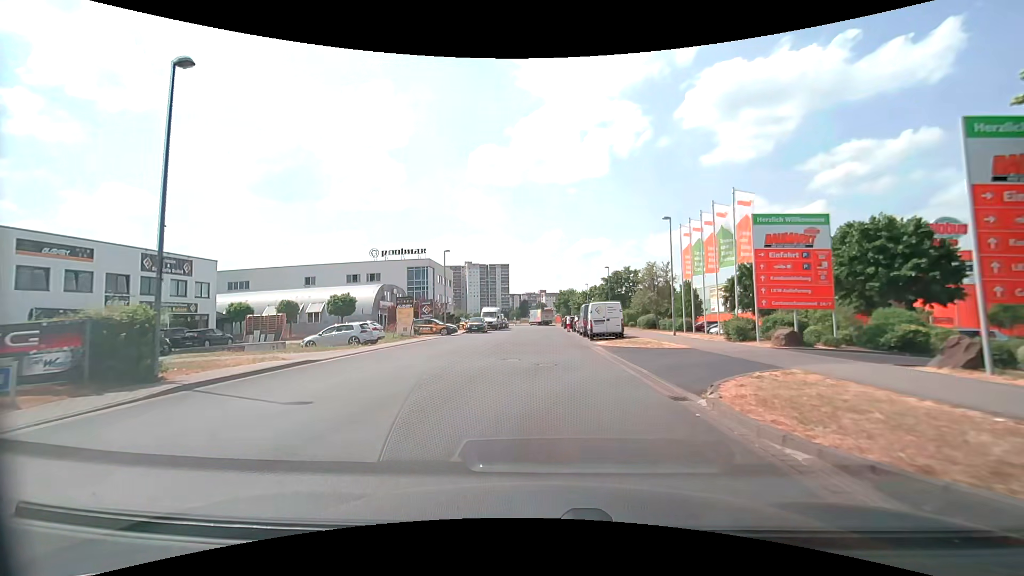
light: Day
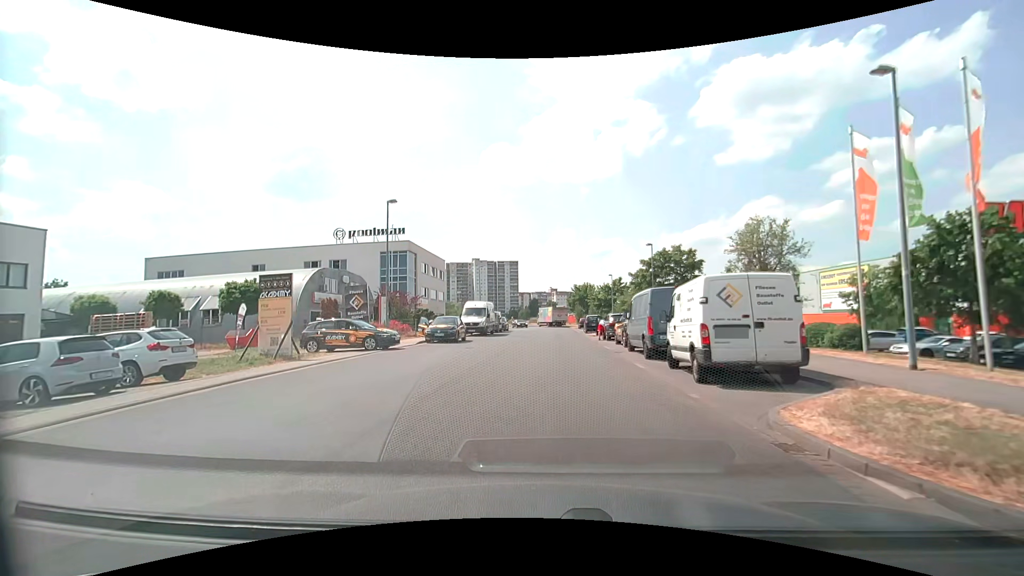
(-0.3, +18.7) m; +1°
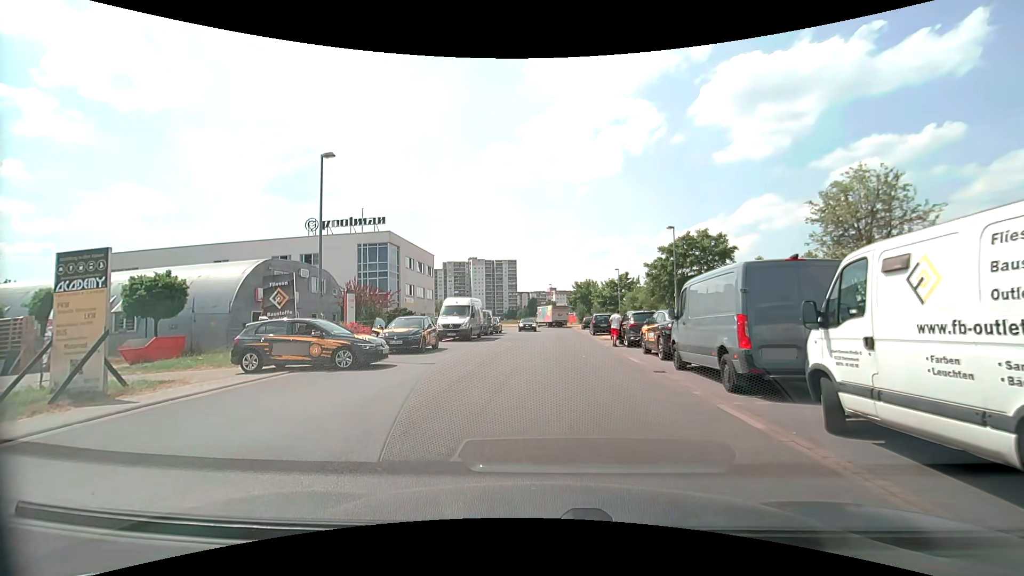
(-0.2, +7.3) m; -1°
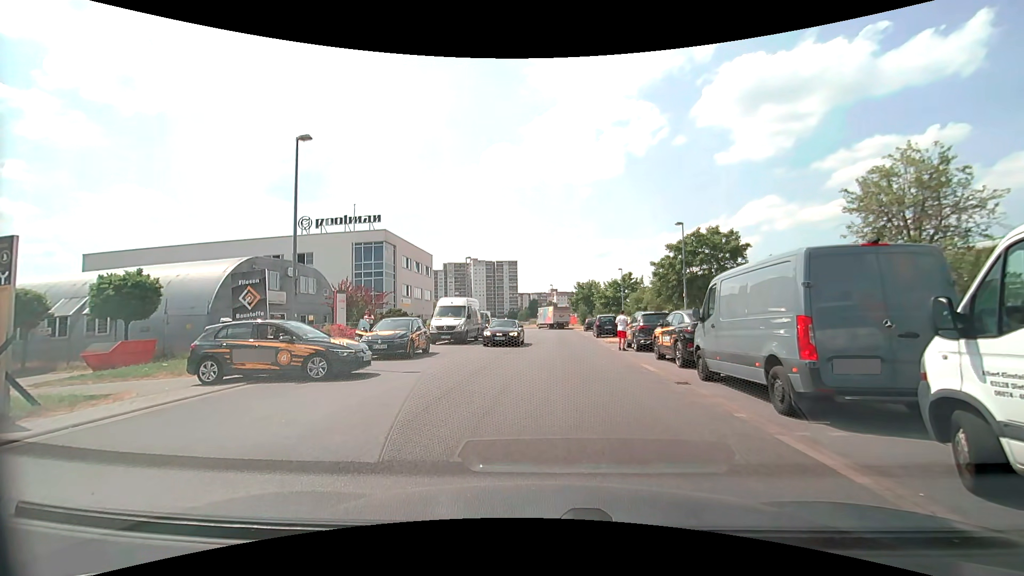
(0.0, +1.9) m; -1°
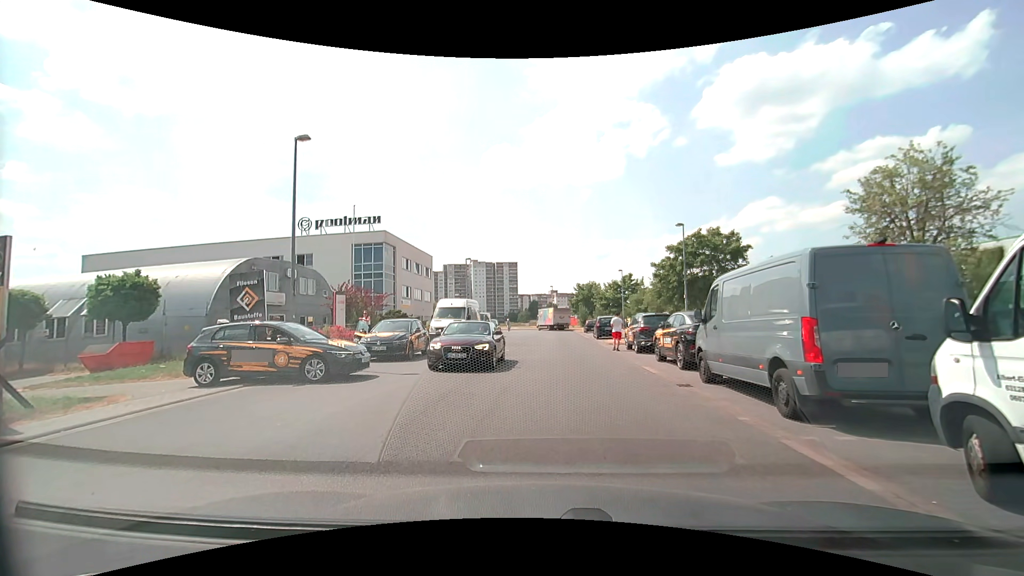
(0.0, +0.1) m; 0°
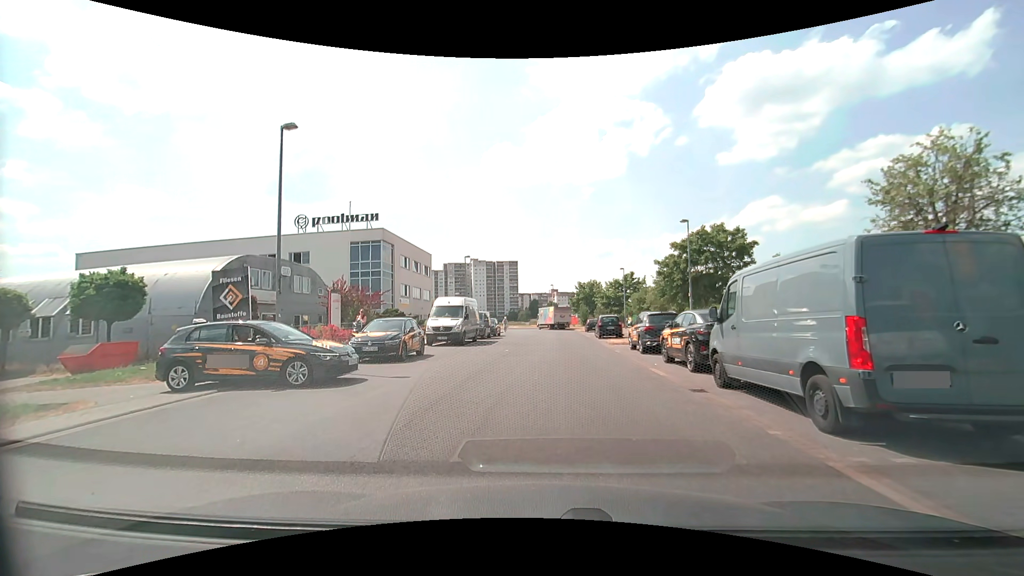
(0.0, +0.9) m; 0°
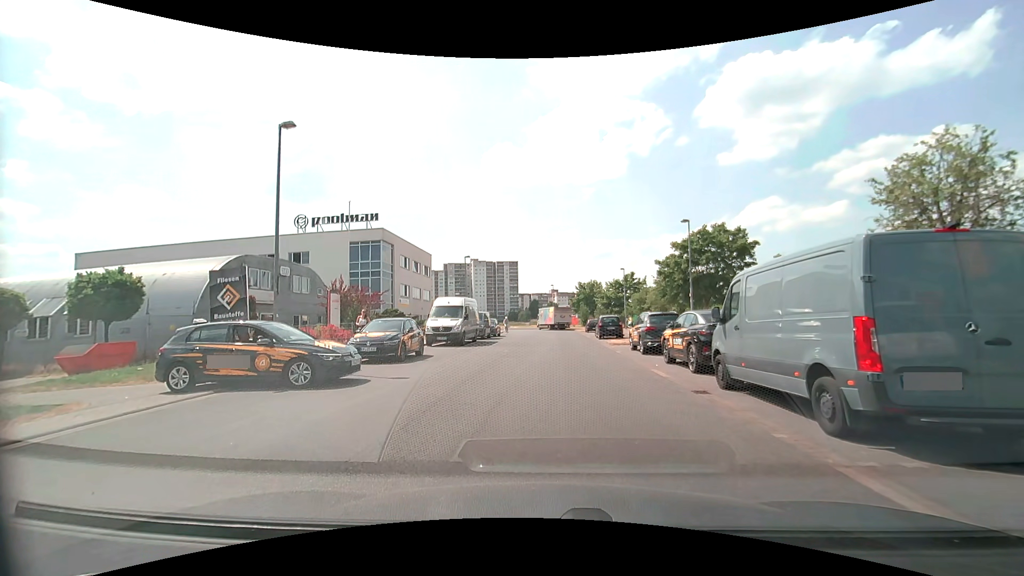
(0.0, +0.1) m; 0°
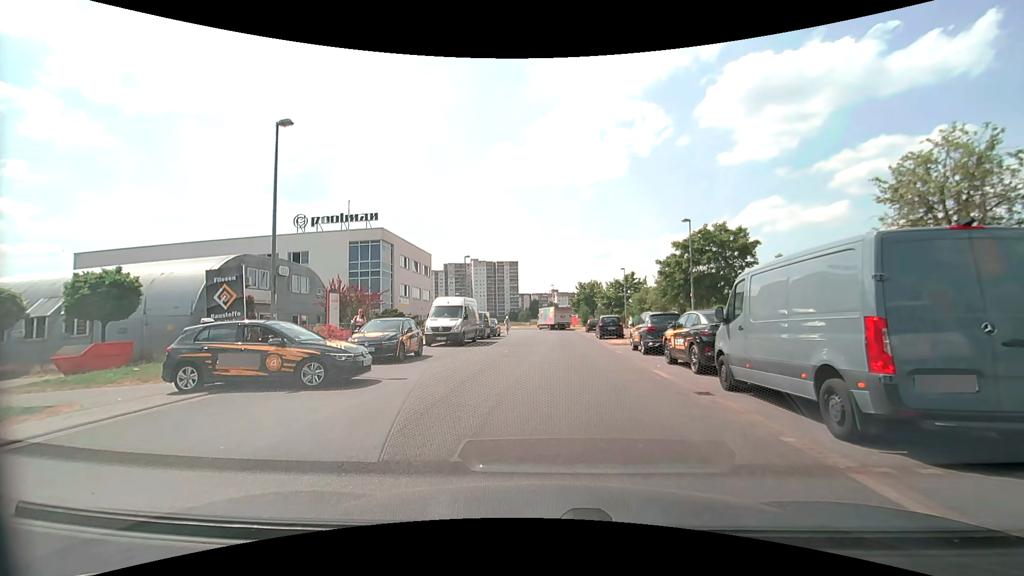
(0.0, +0.2) m; 0°
